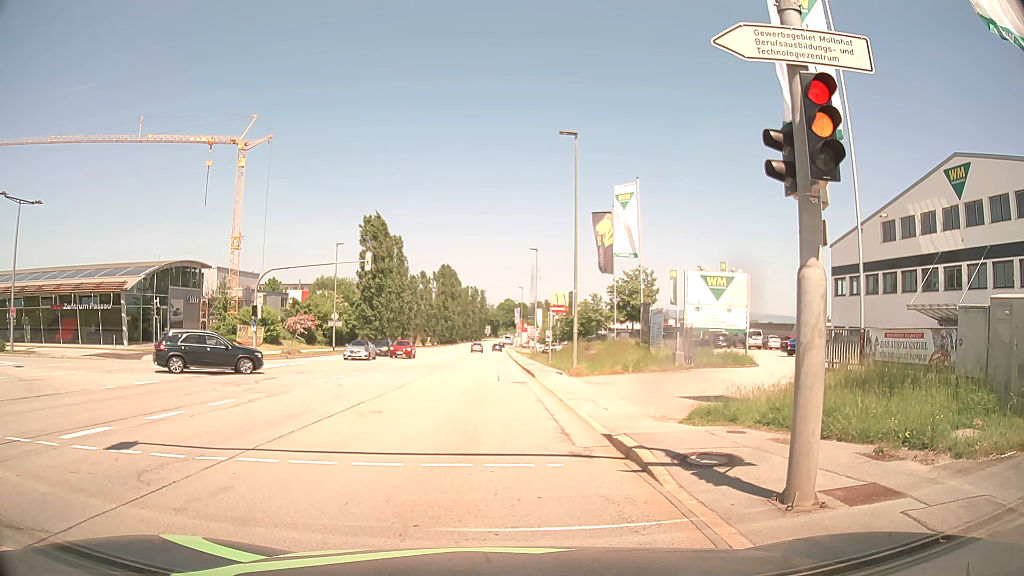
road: secondary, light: Day
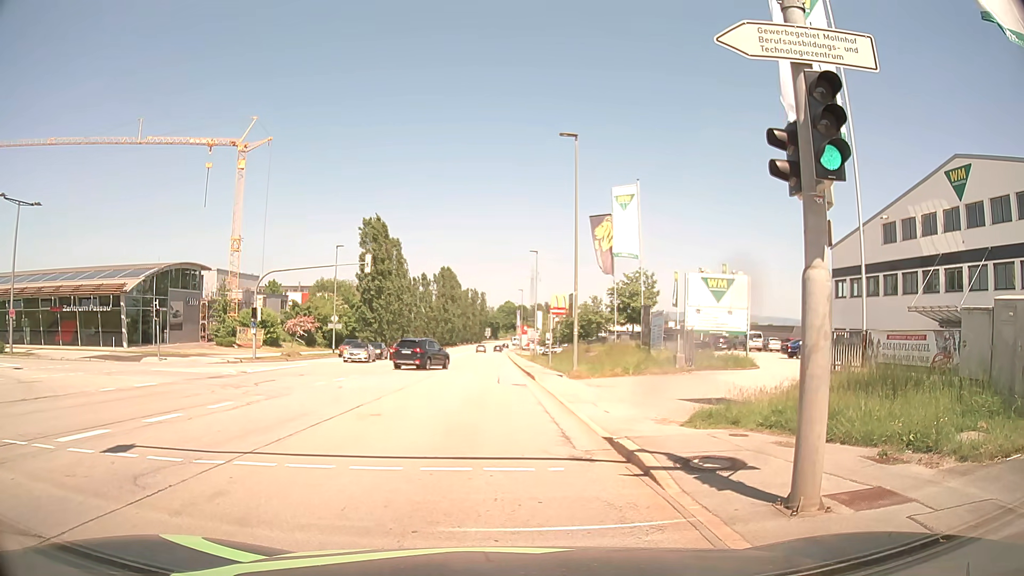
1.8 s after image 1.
(0.0, +0.1) m; 0°
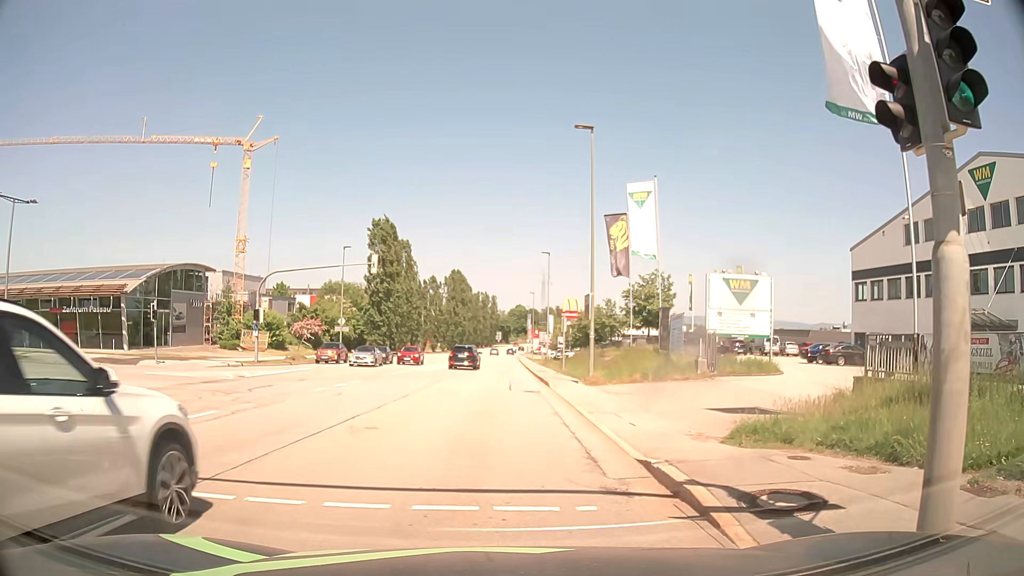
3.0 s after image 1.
(0.0, +1.9) m; +1°
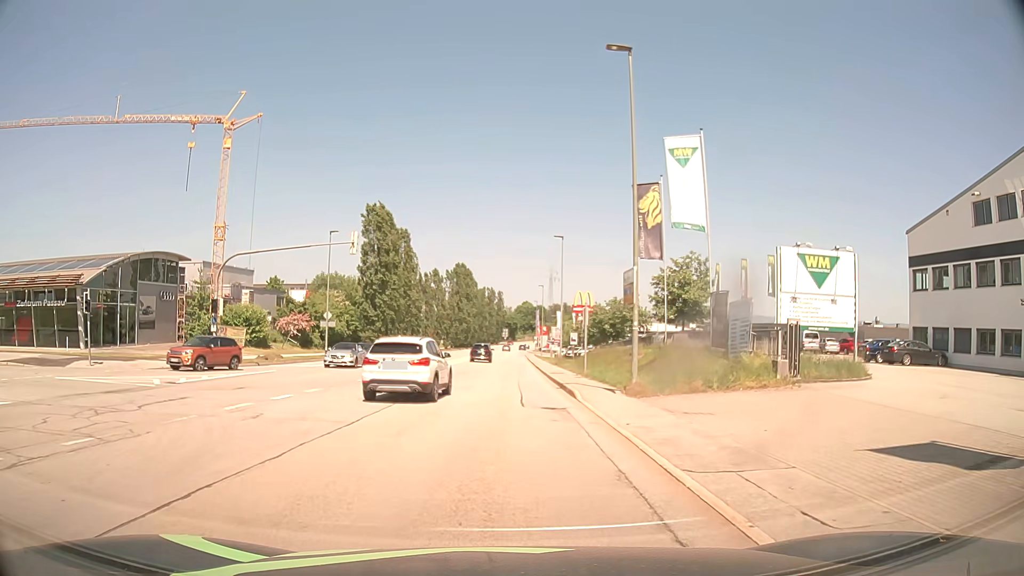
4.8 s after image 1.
(-0.2, +8.0) m; -1°
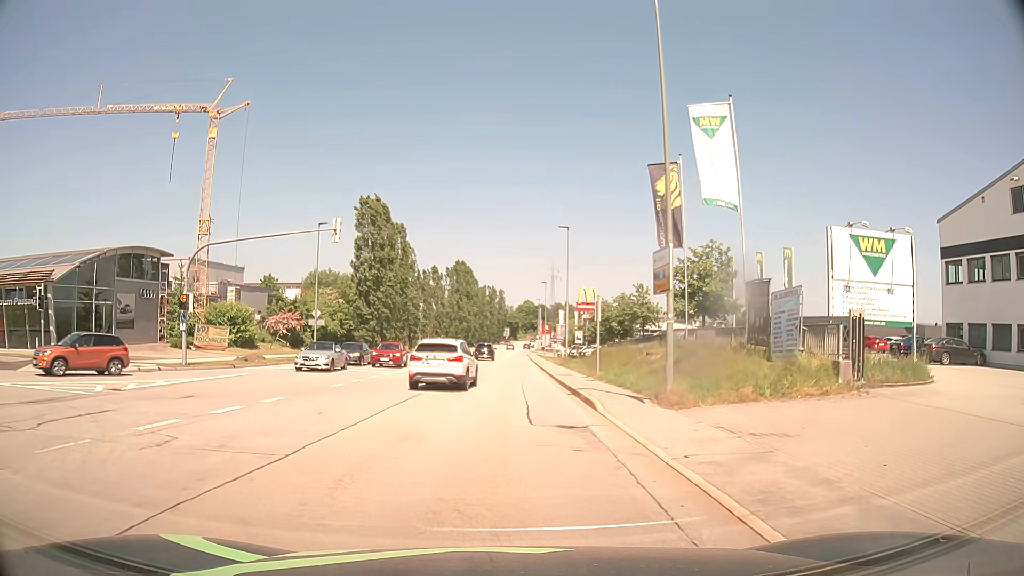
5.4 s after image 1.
(0.0, +4.0) m; 0°
(0, +10) (0, +20) (0, +30) (0, +40) (0, +50) (0, +60) (0, +70) (+1, +80) (+1, +90) (+1, +100) m
